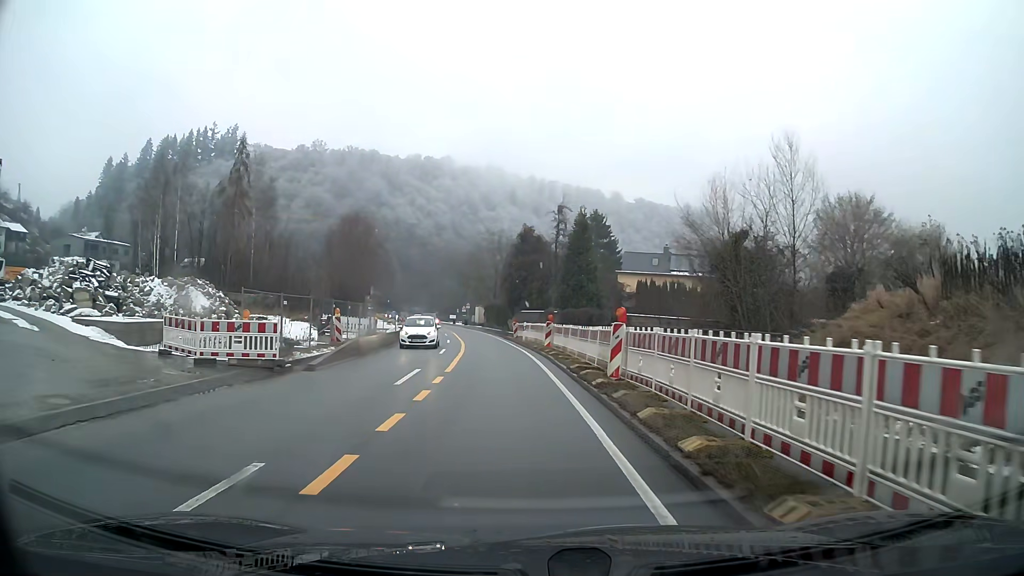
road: primary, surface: asphalt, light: Day
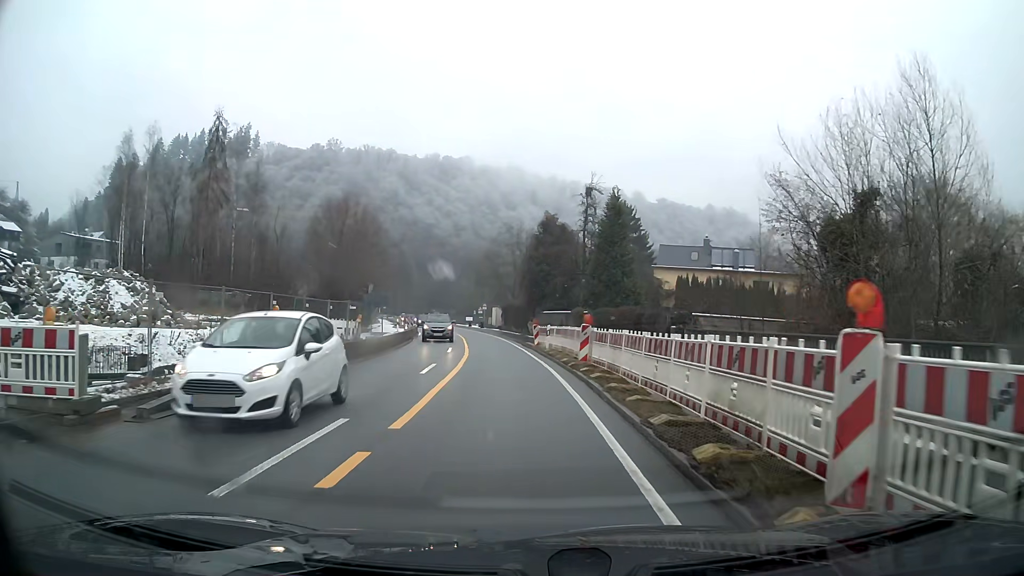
(-0.1, +9.0) m; -2°
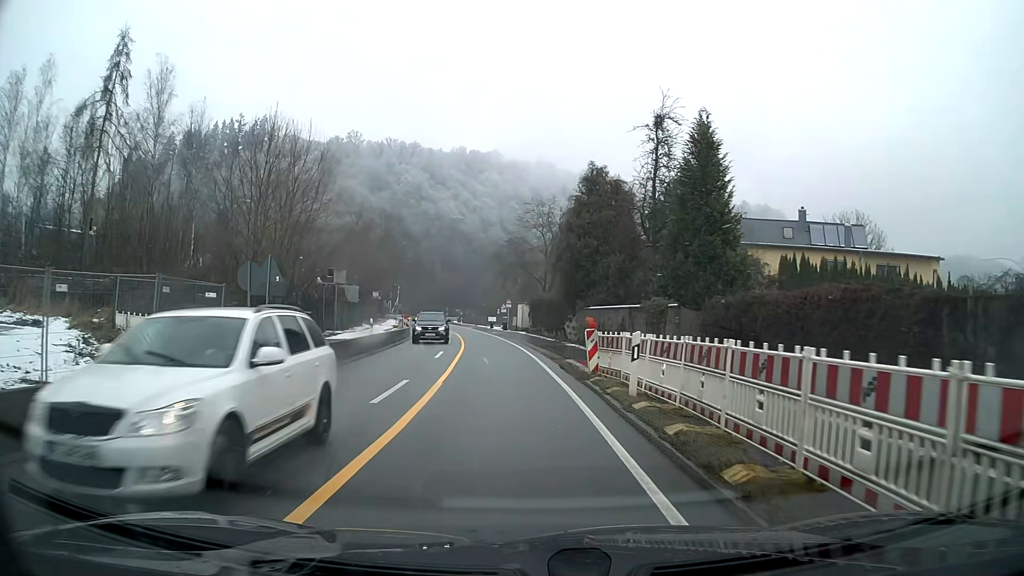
(-0.4, +17.9) m; -3°
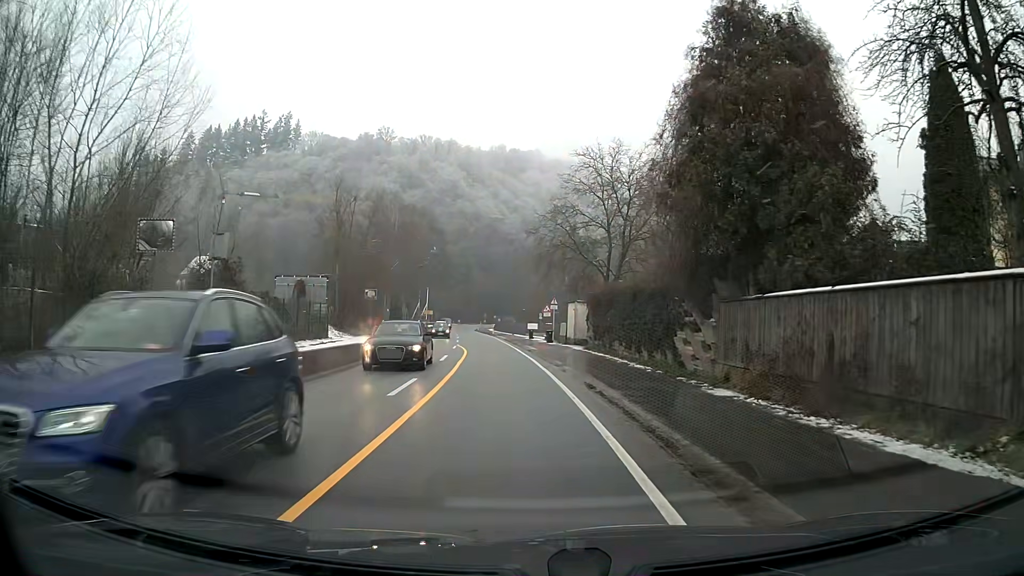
(-0.8, +22.5) m; -4°
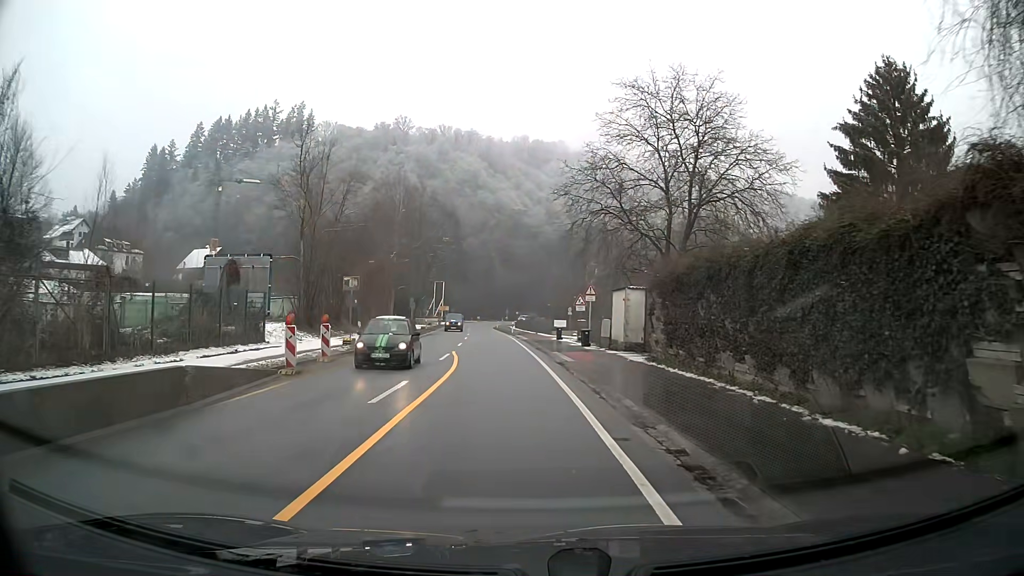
(-0.2, +13.4) m; -2°
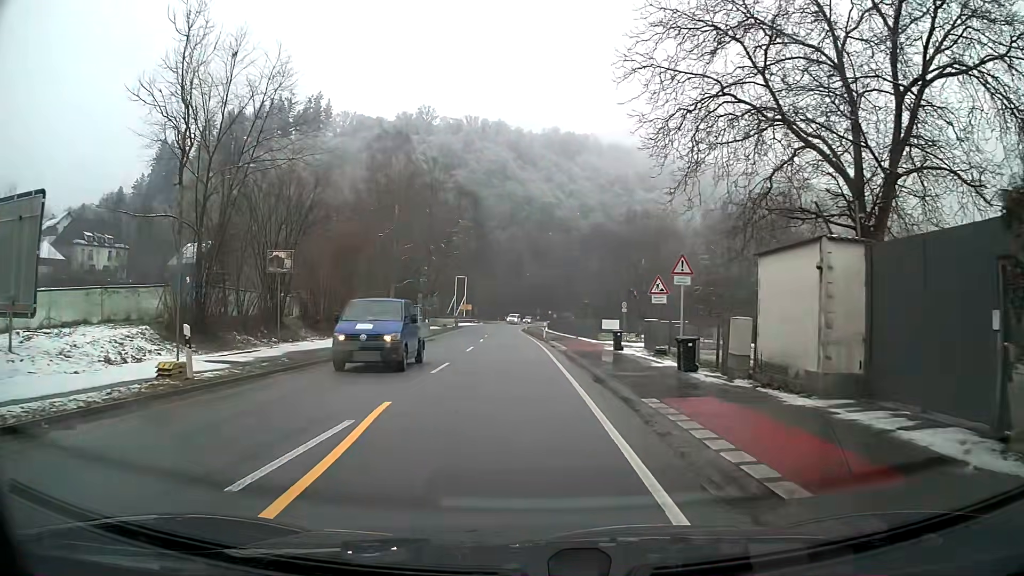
(-0.5, +17.9) m; -3°
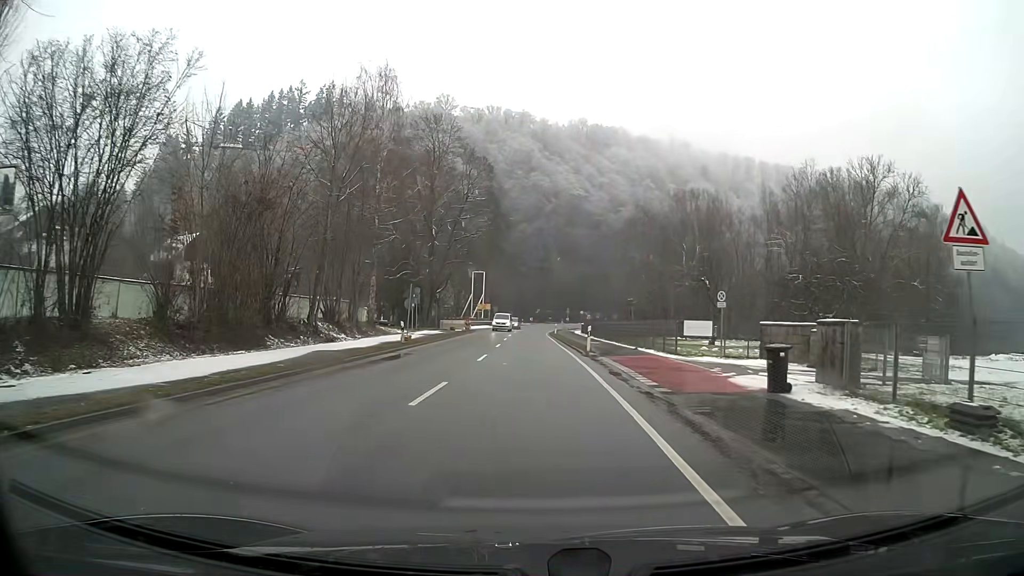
(-0.3, +18.1) m; -2°
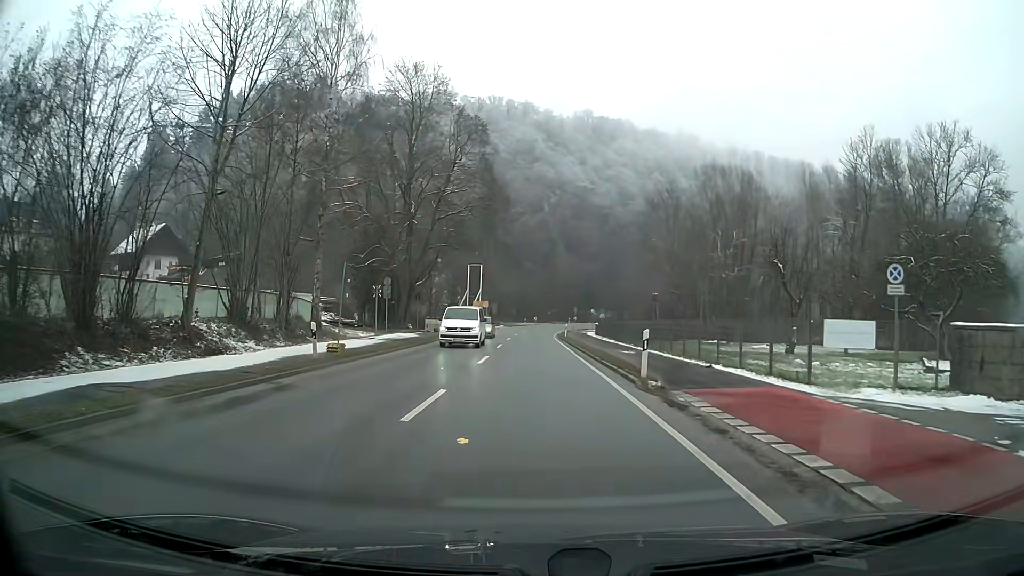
(-0.1, +13.6) m; 0°
(0, +10) (0, +20) (0, +30) (0, +40) (0, +50) (0, +60) (+1, +70) (+2, +80) (+3, +90) (+5, +100) m
